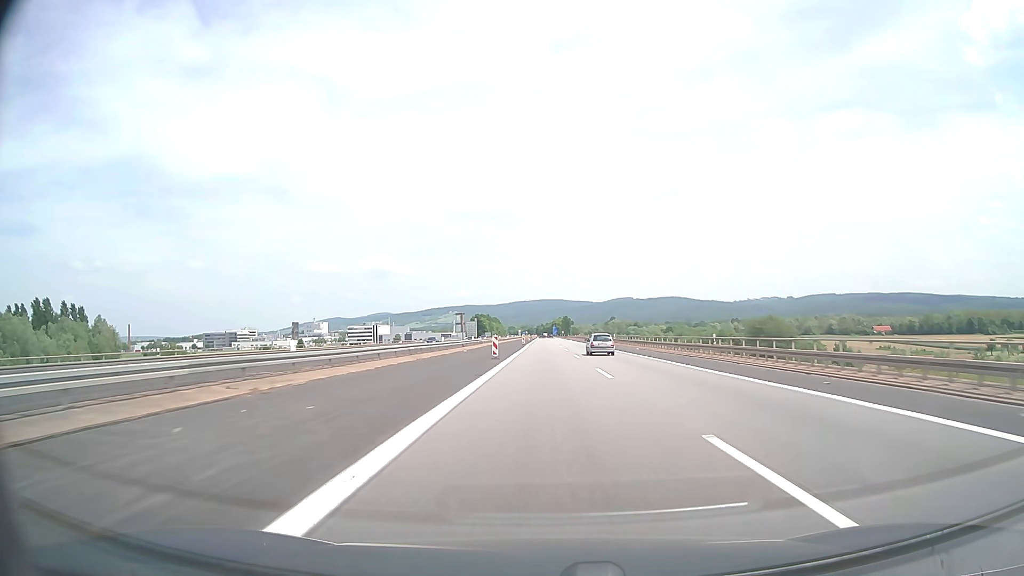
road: motorway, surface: asphalt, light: Day
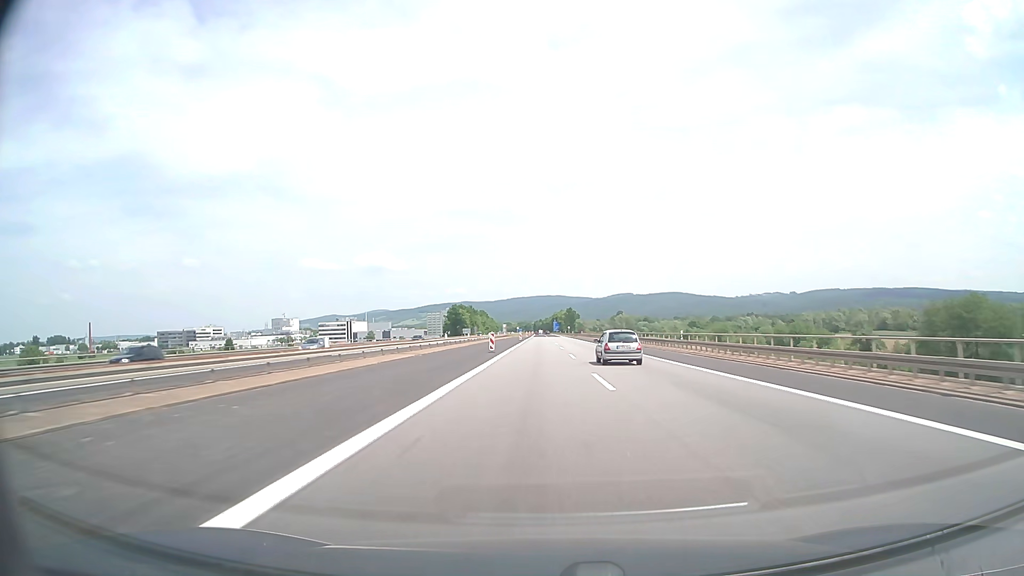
(+0.3, +95.0) m; 0°
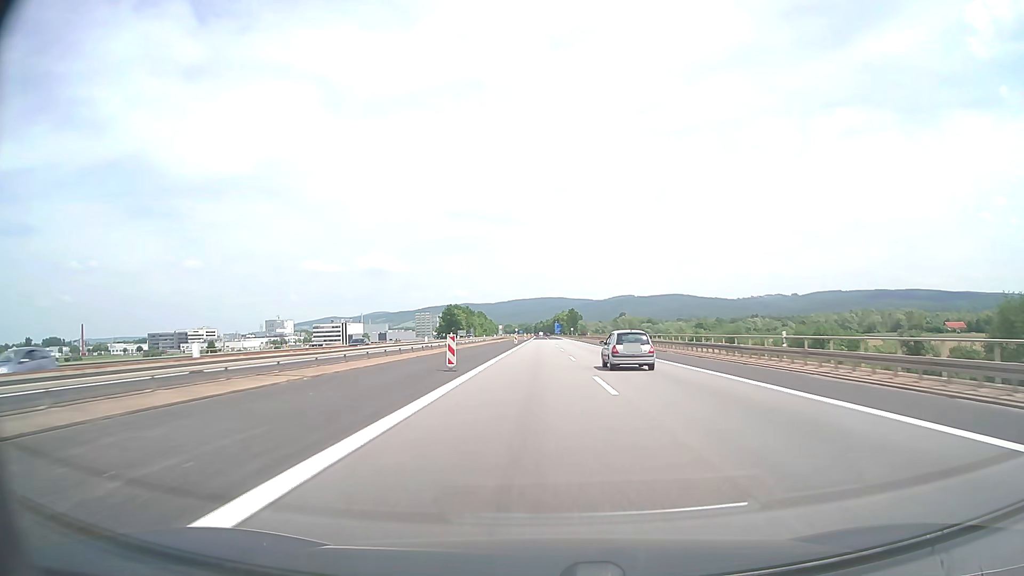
(0.0, +19.0) m; 0°
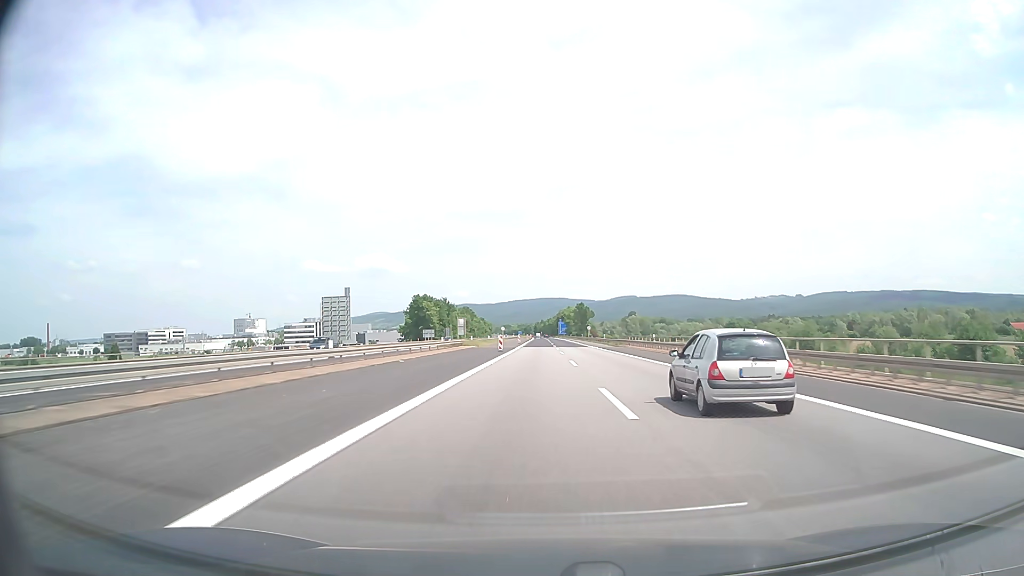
(-0.2, +76.0) m; 0°
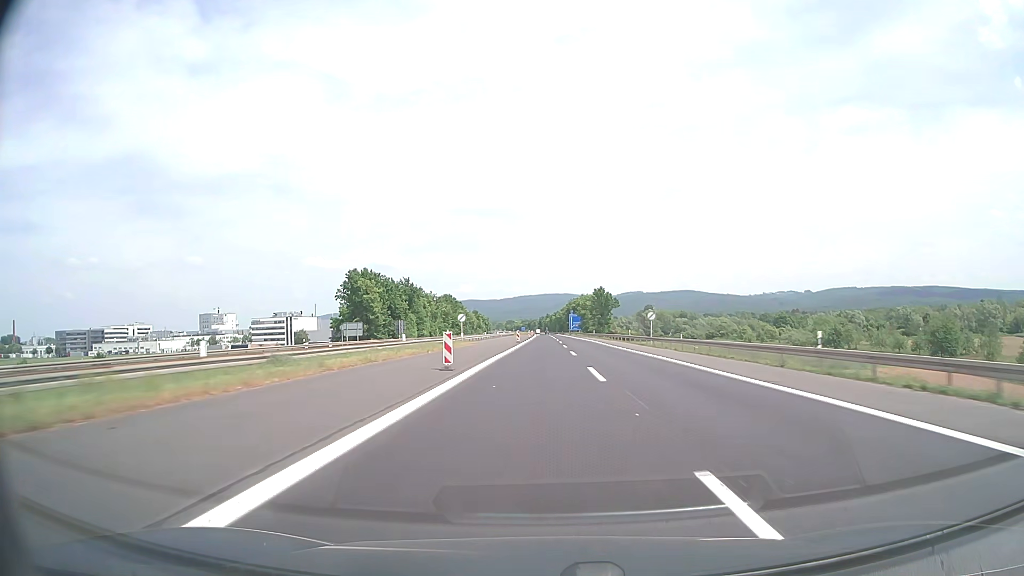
(-0.2, +76.1) m; 0°
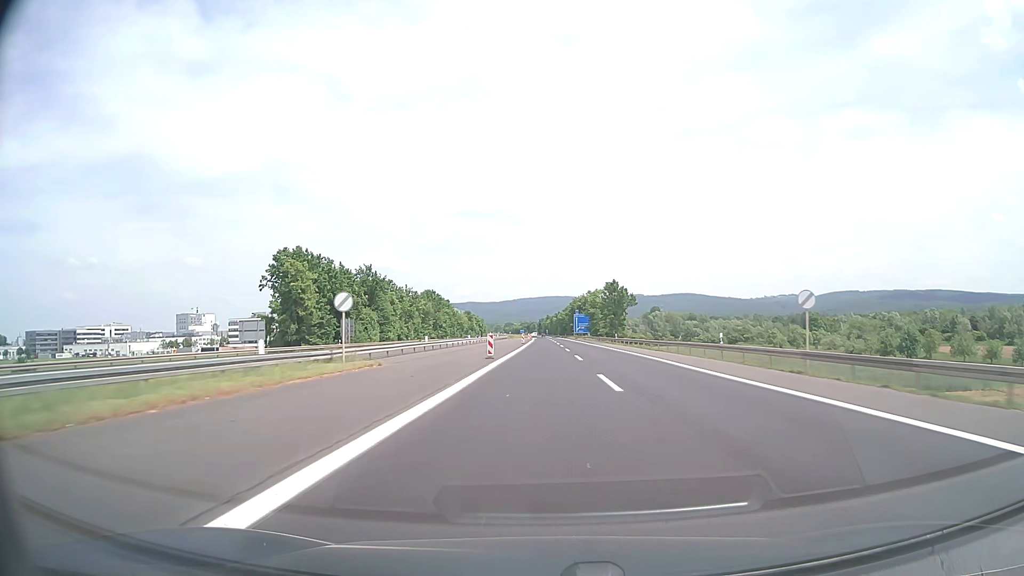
(0.0, +38.0) m; 0°
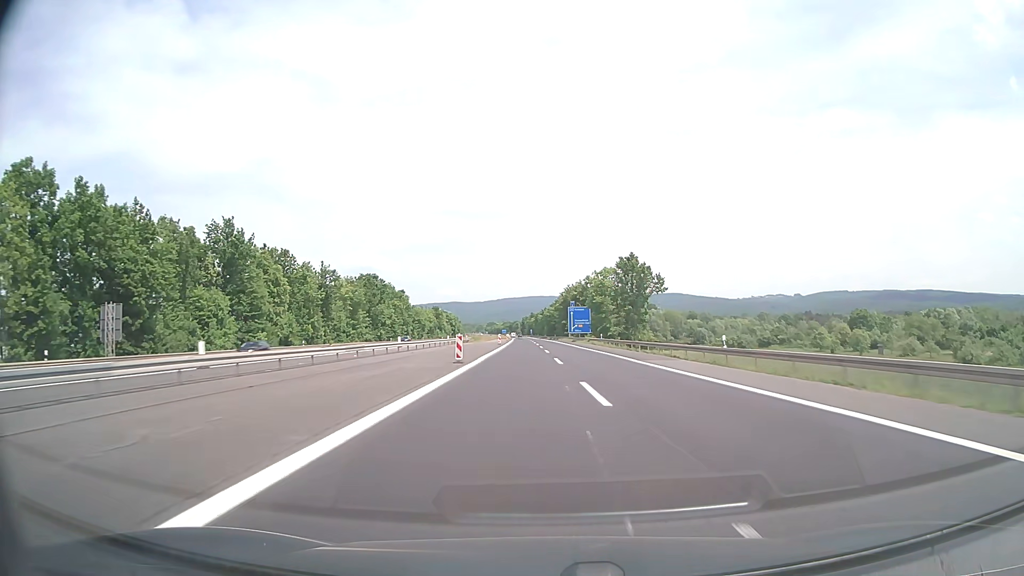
(+0.4, +57.0) m; +1°
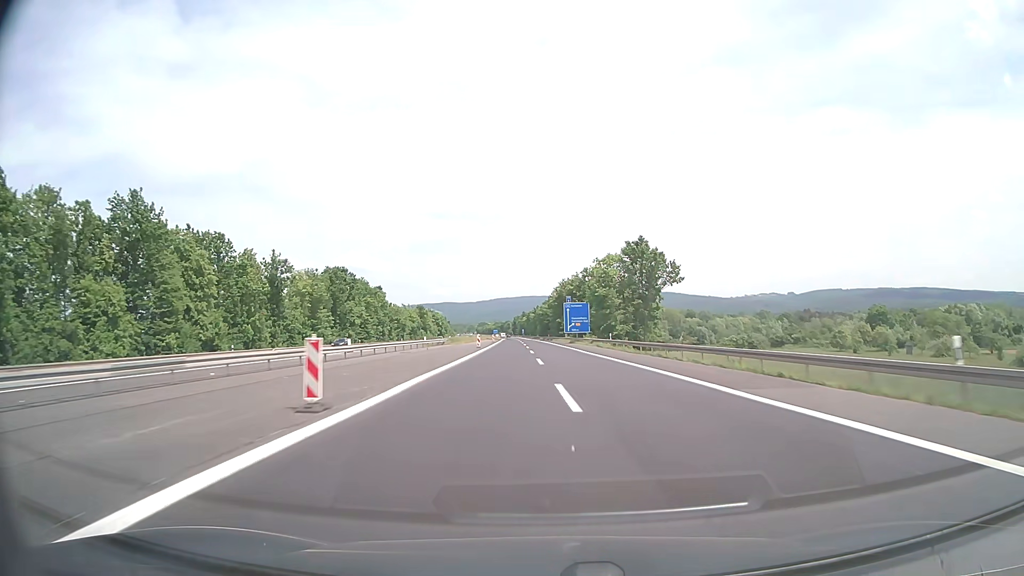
(+0.1, +19.0) m; +1°
(0, +10) (0, +20) (0, +30) (0, +40) (0, +50) (0, +60) (0, +70) (0, +80) (0, +90) (-1, +100) m
